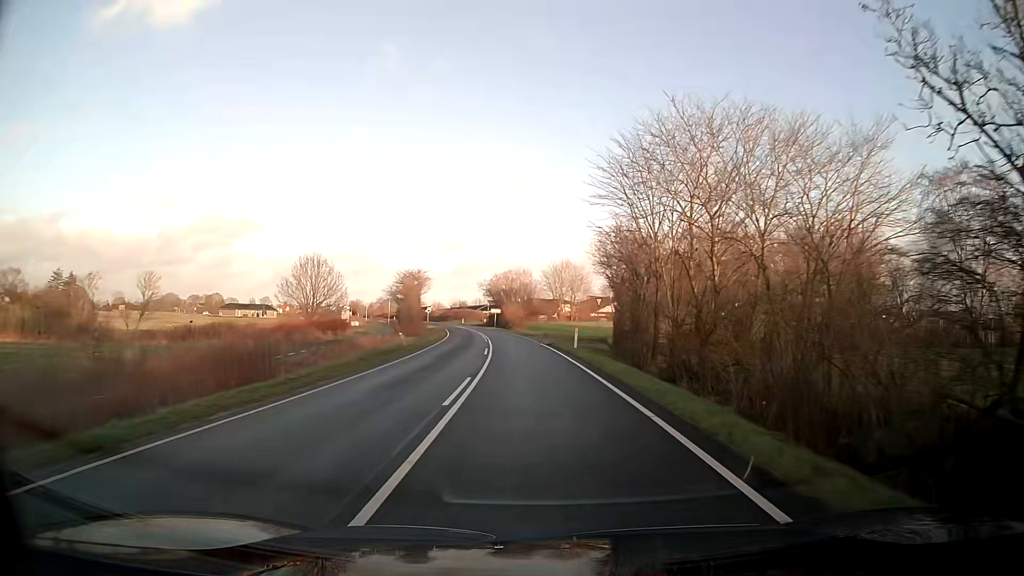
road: tertiary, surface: asphalt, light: Day
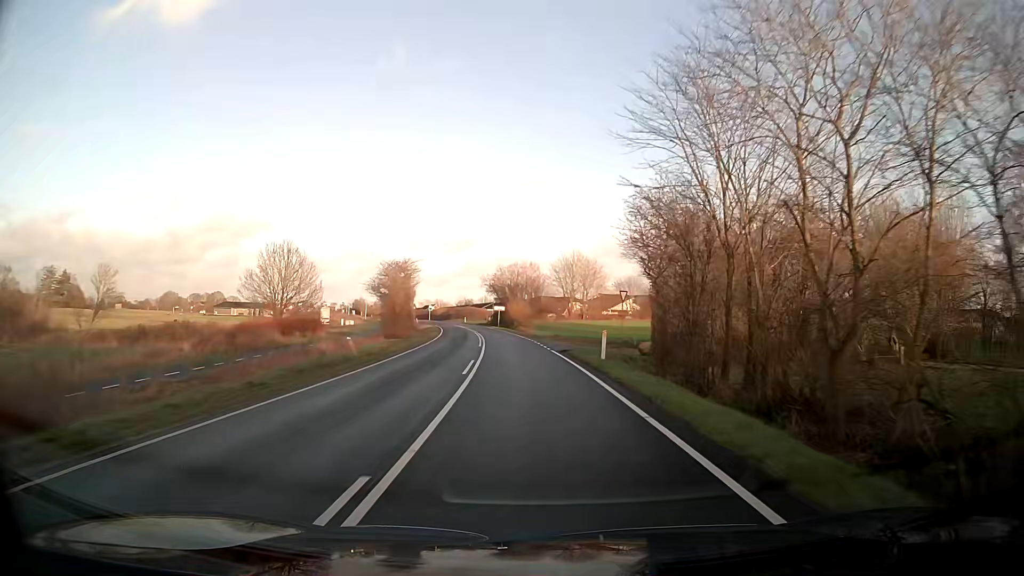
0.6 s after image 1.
(-0.1, +10.3) m; -1°
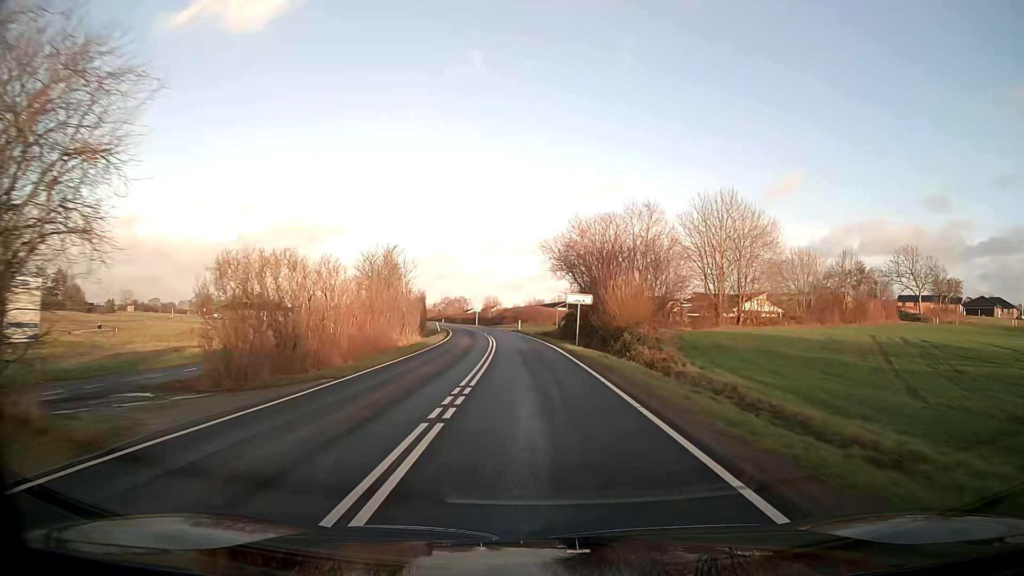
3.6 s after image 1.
(-2.9, +49.6) m; -6°
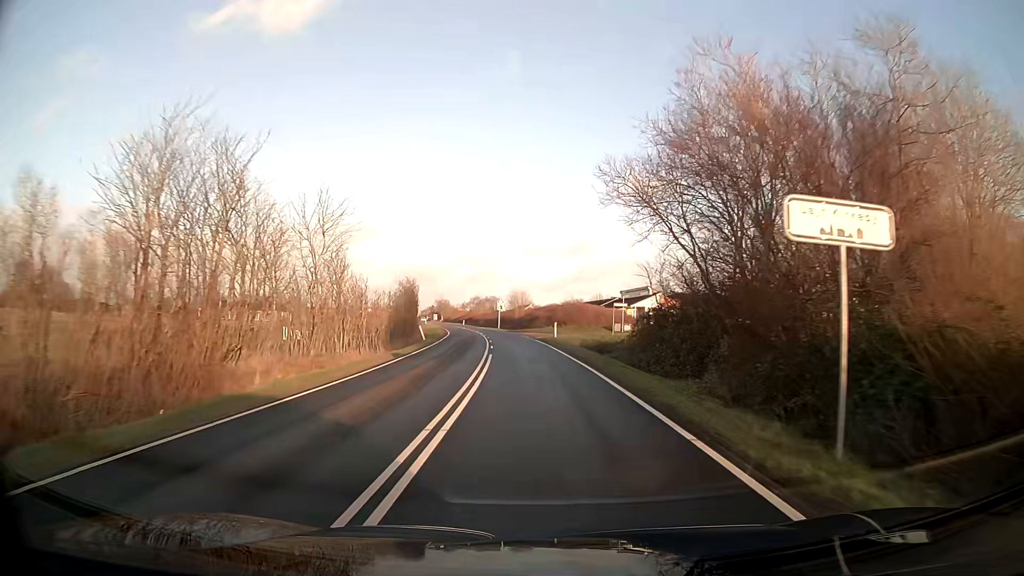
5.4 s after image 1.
(-0.7, +28.2) m; -3°
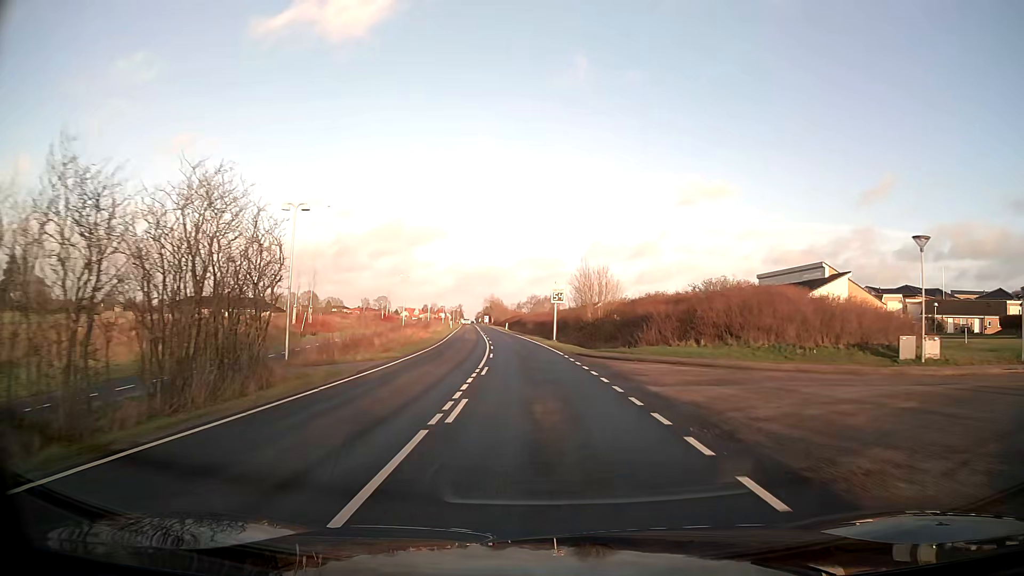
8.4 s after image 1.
(-2.2, +45.7) m; -5°
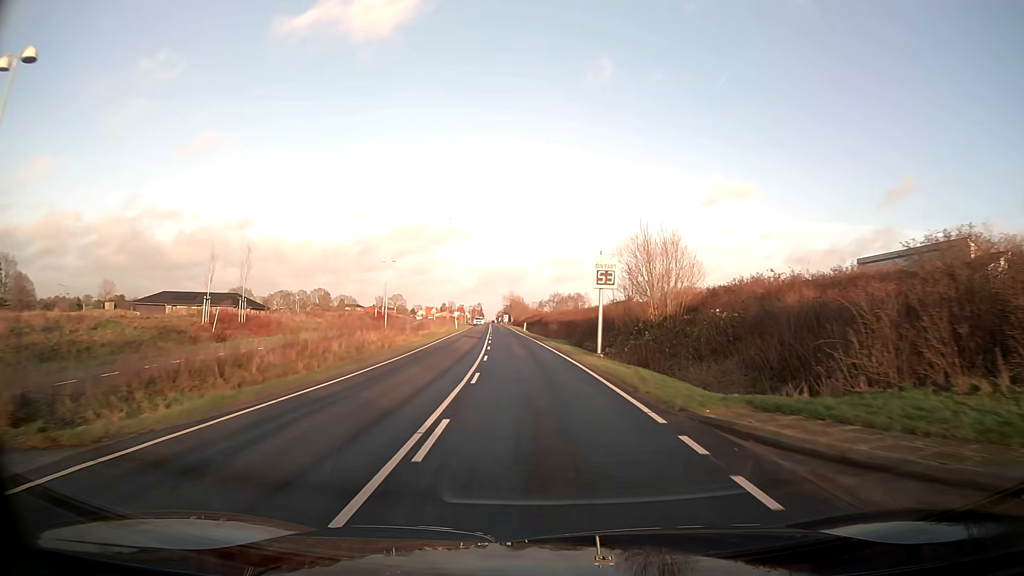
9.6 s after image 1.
(-0.3, +18.0) m; -2°
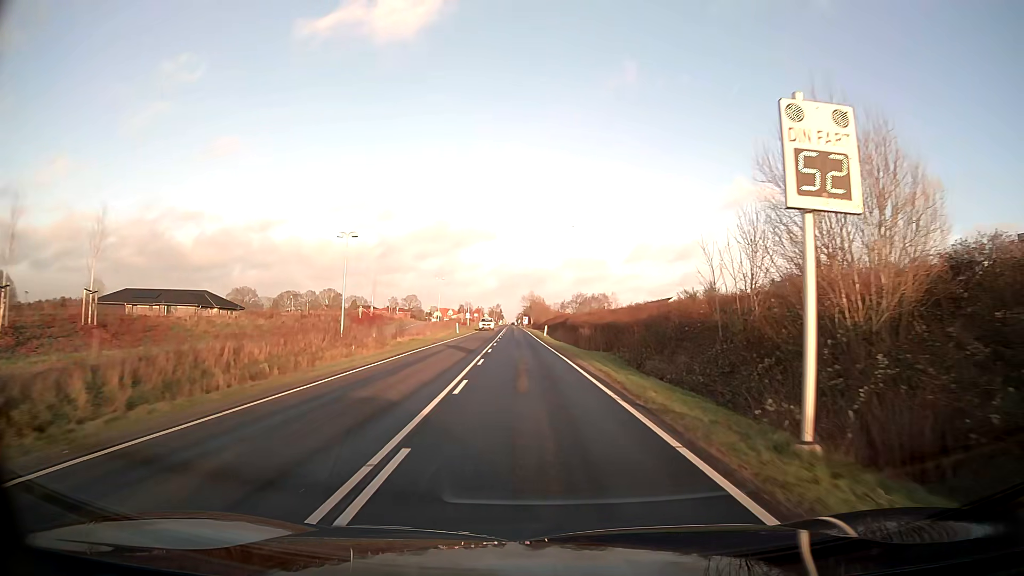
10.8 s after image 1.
(-0.2, +18.1) m; -2°
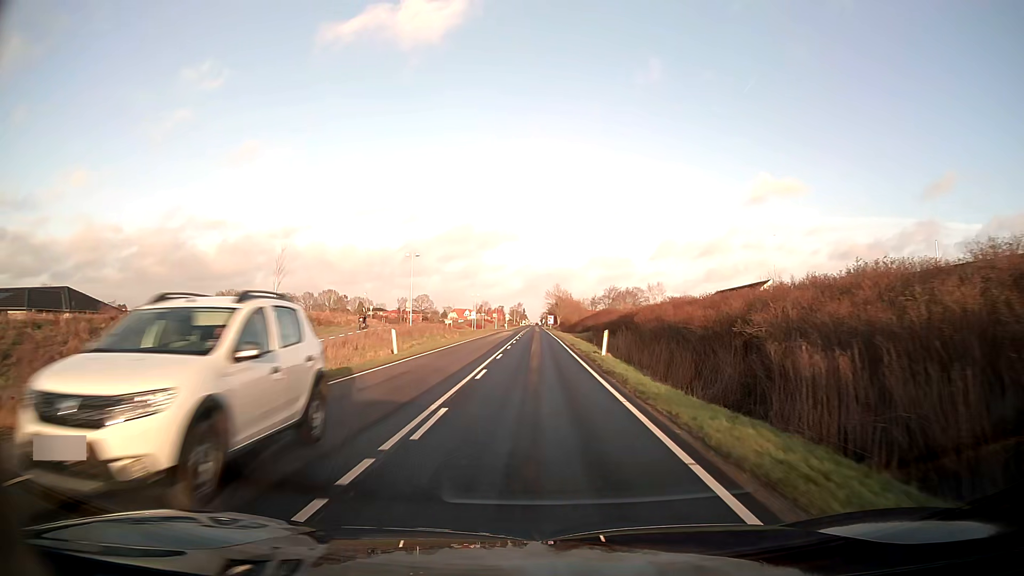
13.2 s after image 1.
(-0.9, +36.7) m; -2°
(0, +10) (0, +20) (0, +30) (0, +40) (0, +50) (0, +60) (0, +70) (0, +80) (0, +90) (0, +100) m
